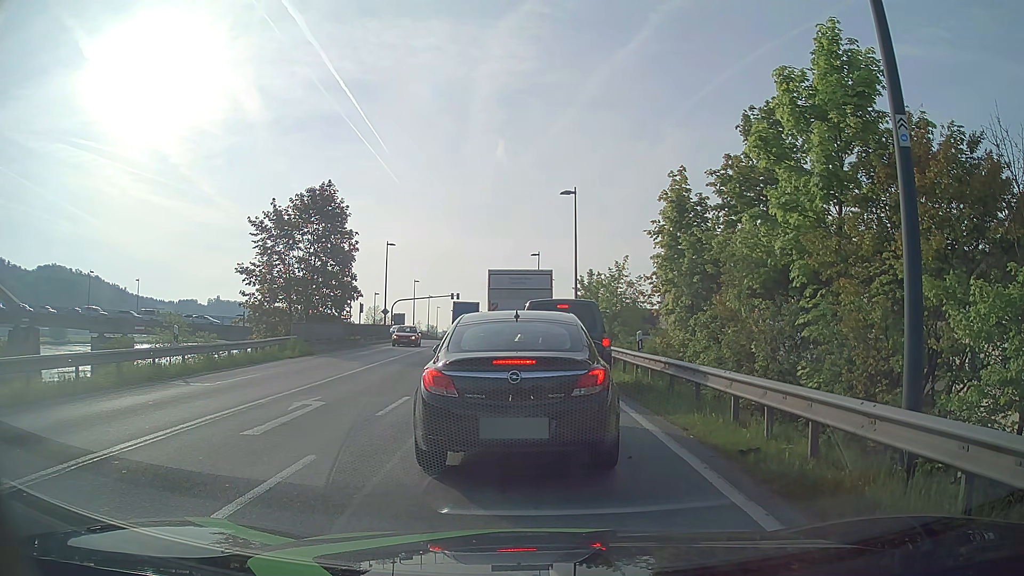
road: primary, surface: asphalt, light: Day
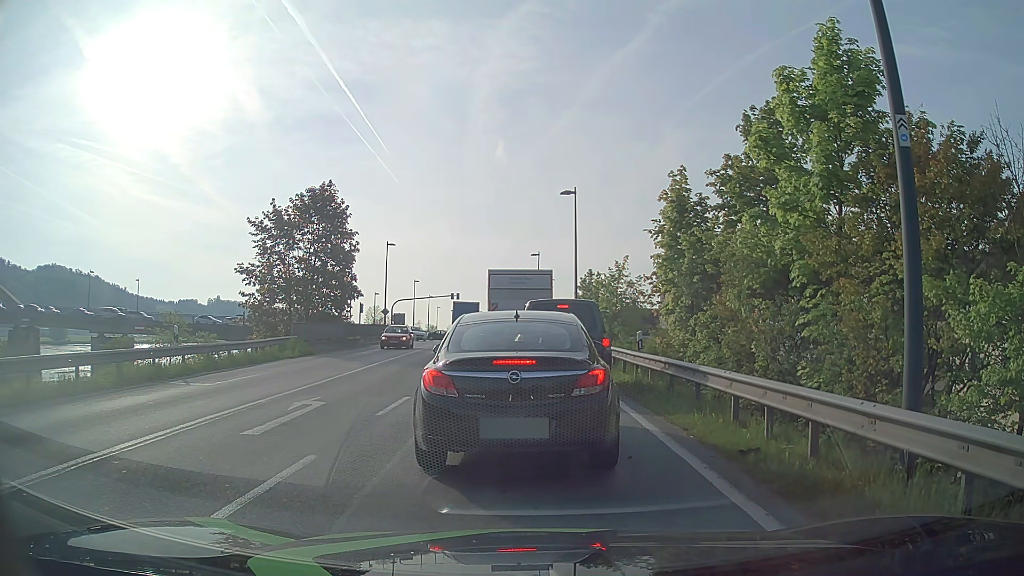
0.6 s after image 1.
(0.0, 0.0) m; 0°
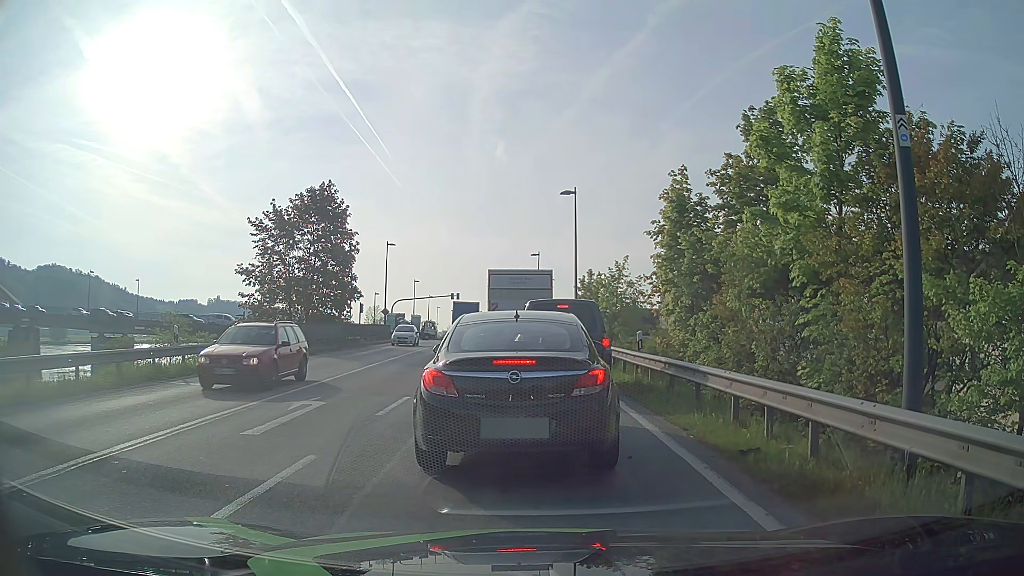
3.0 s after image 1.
(0.0, 0.0) m; 0°
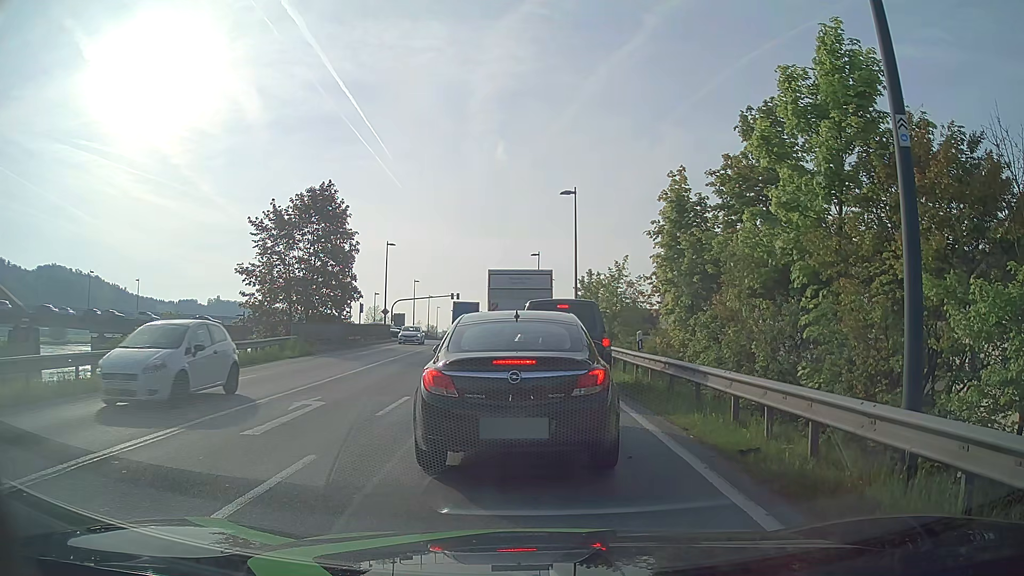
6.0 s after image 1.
(0.0, 0.0) m; 0°
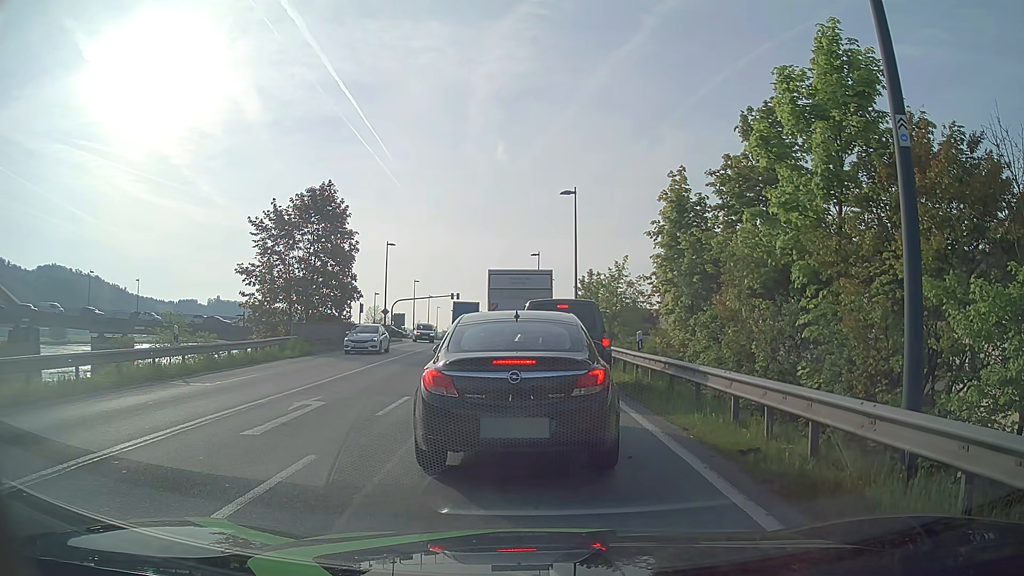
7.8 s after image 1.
(0.0, 0.0) m; 0°
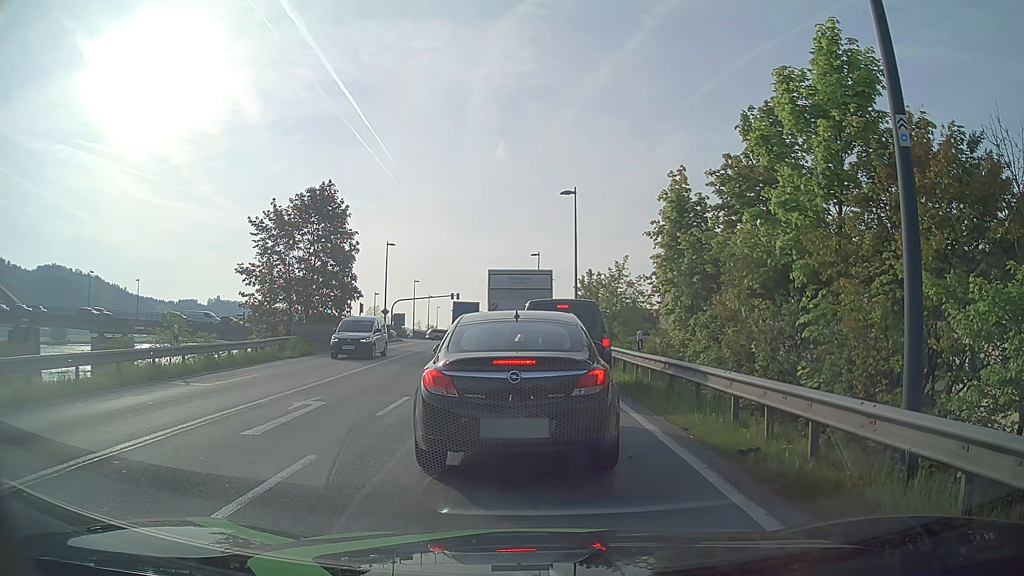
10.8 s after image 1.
(0.0, 0.0) m; 0°
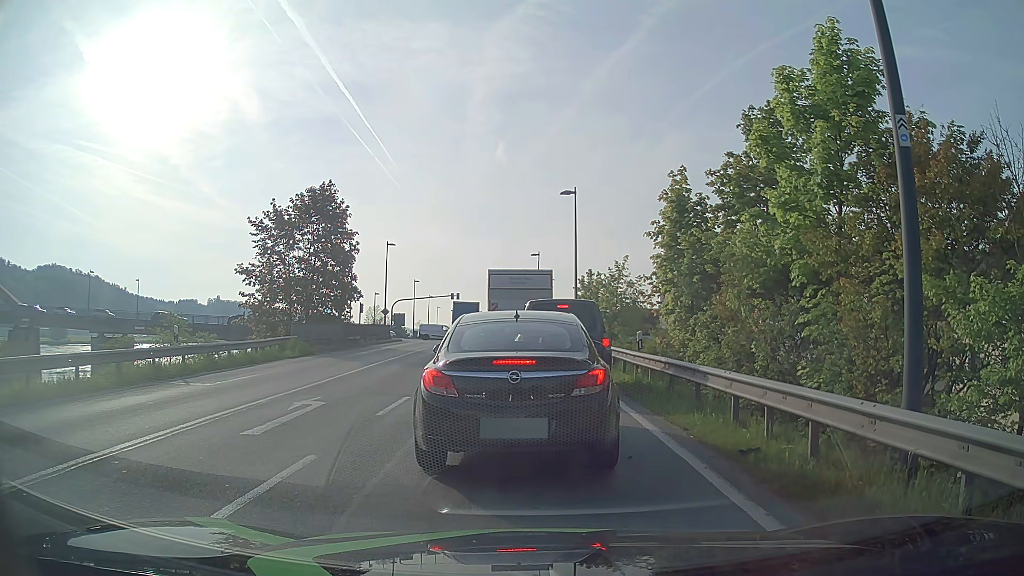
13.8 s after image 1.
(0.0, 0.0) m; 0°
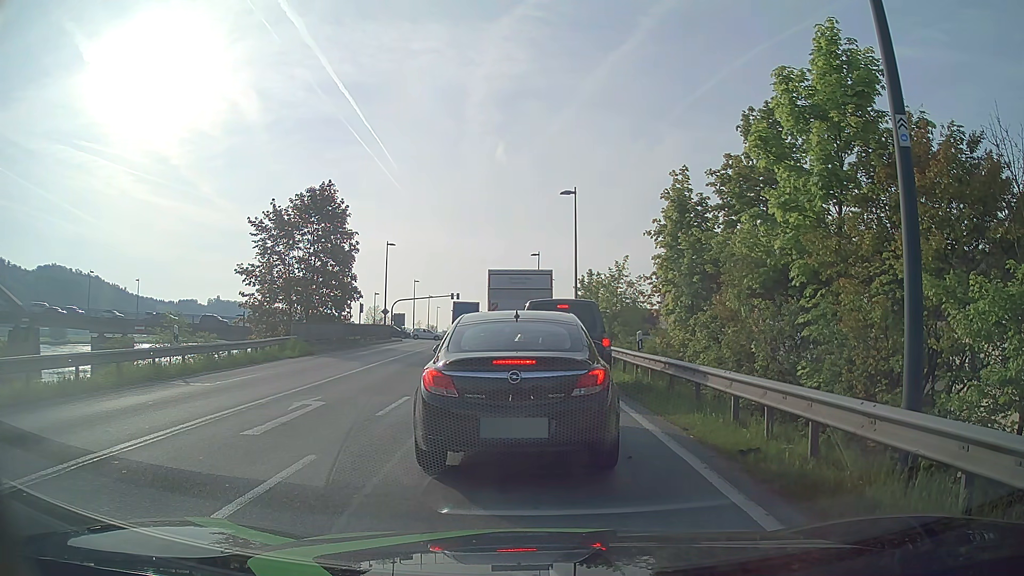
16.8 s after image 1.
(0.0, 0.0) m; 0°
(0, +10) (-1, +20) (-1, +30) (-2, +40) (-2, +50) (-3, +60) (-4, +70) (-5, +80) (-6, +90) (-6, +100) m
